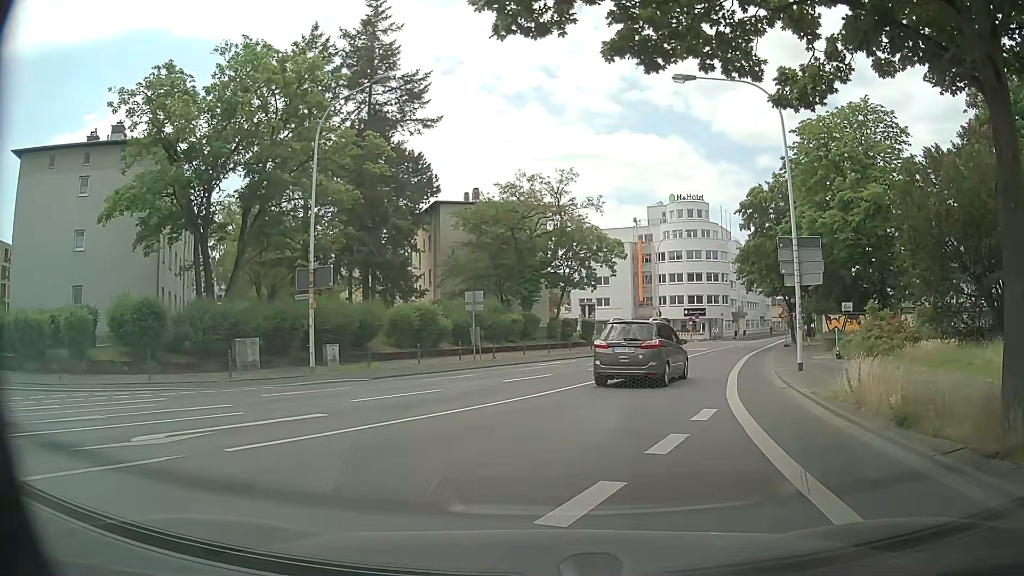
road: secondary_link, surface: asphalt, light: Day
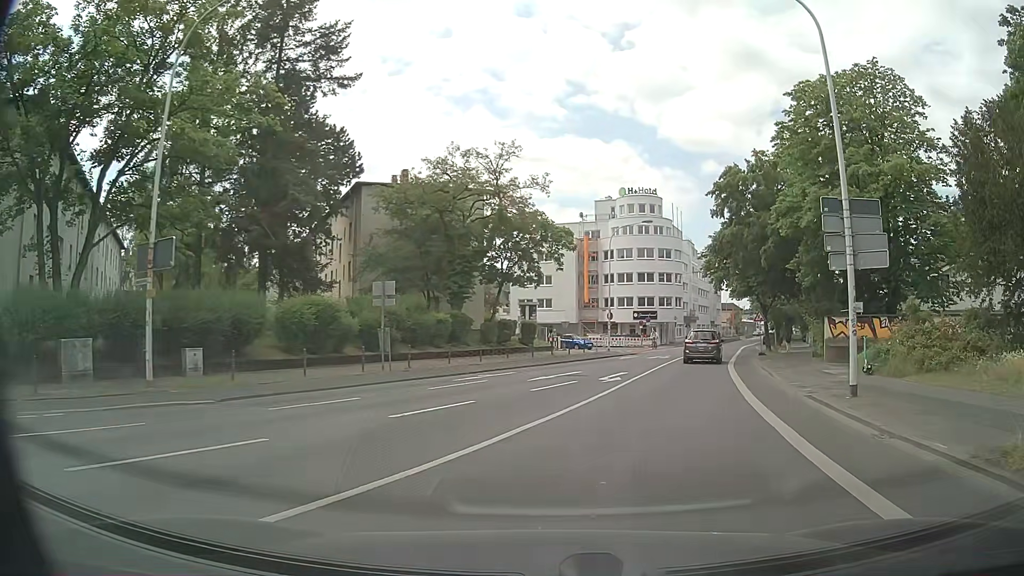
(+0.1, +7.8) m; +4°
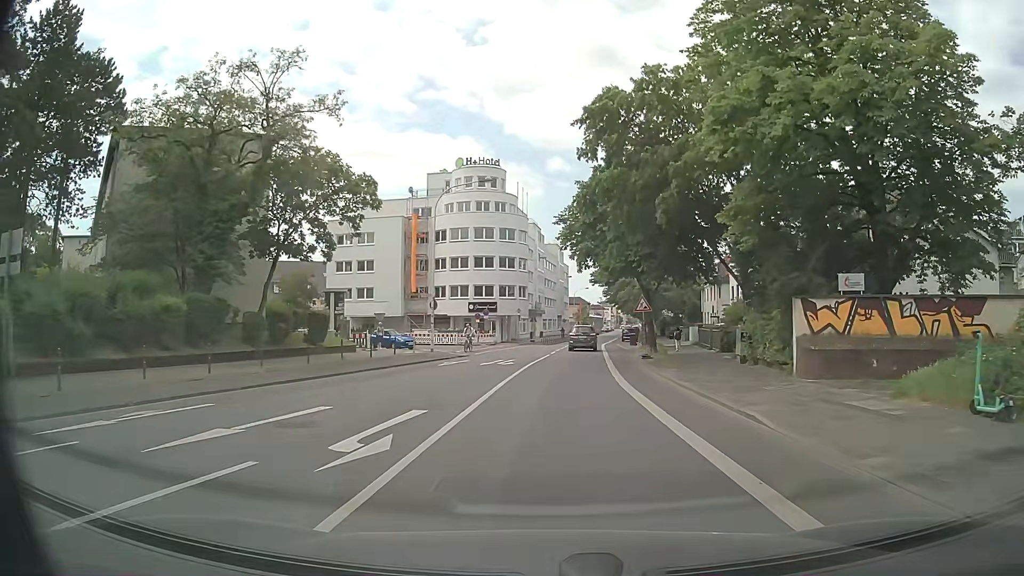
(+2.0, +13.1) m; +14°
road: secondary
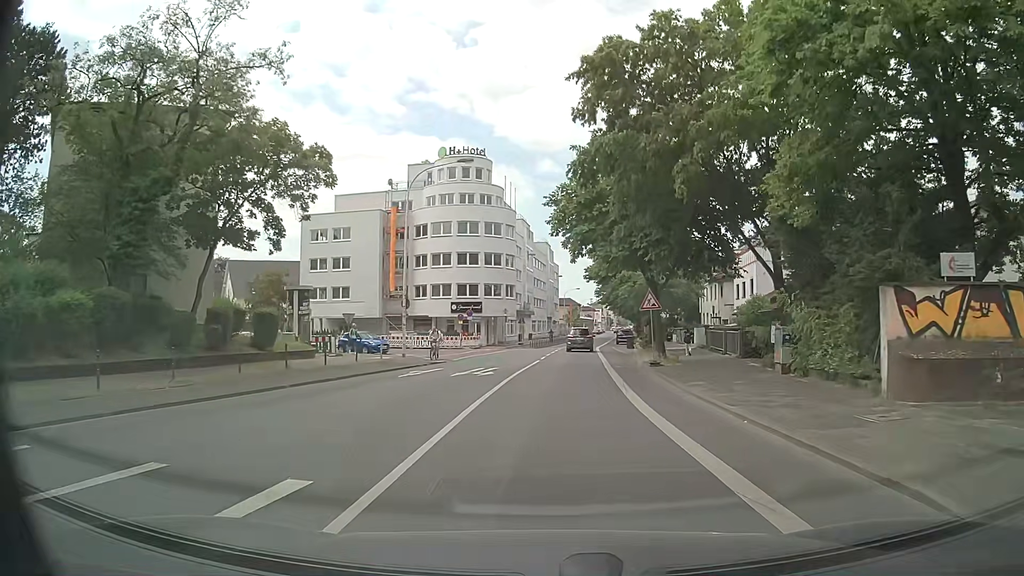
(+0.1, +5.3) m; +2°
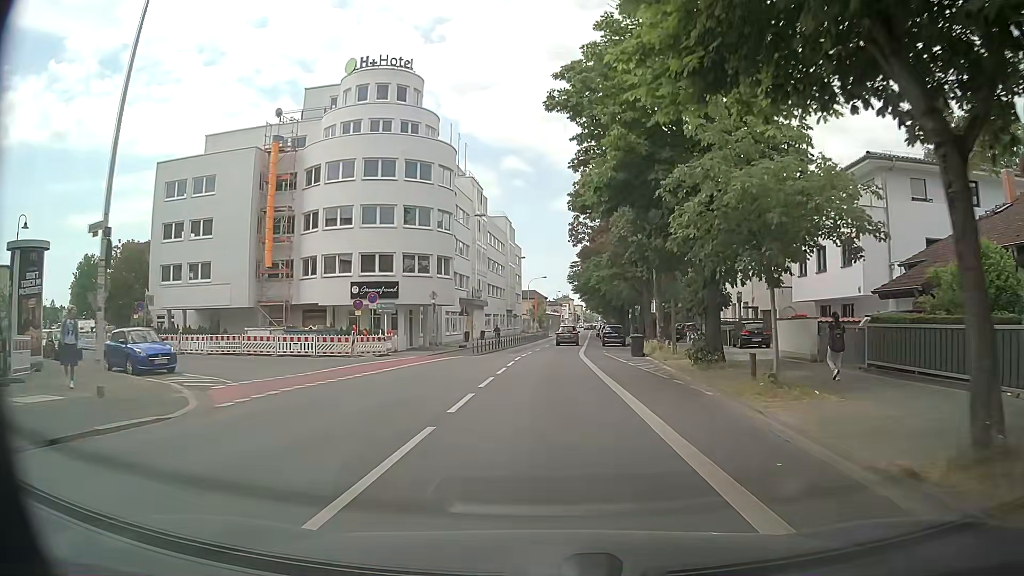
(+0.3, +23.1) m; +3°
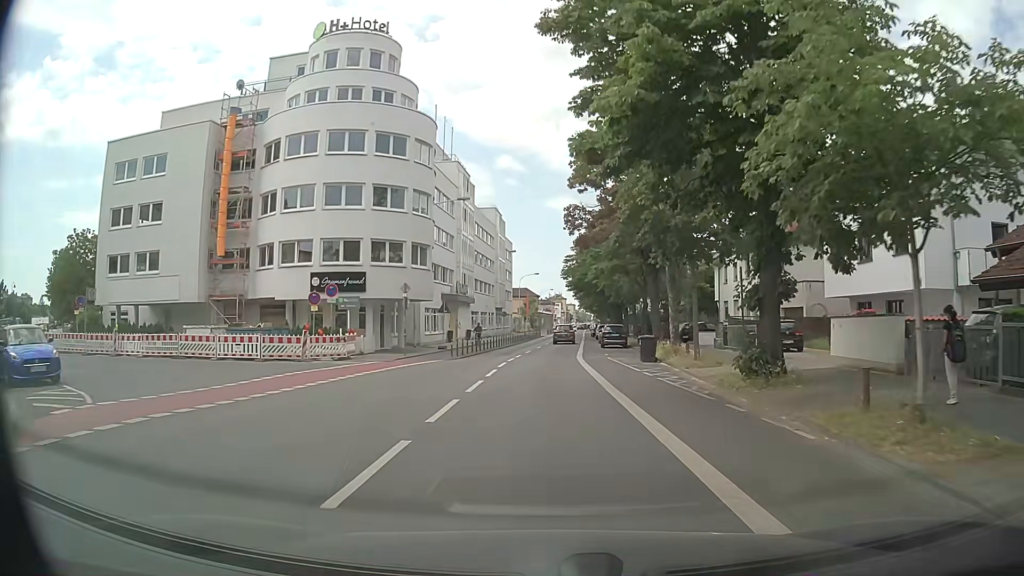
(-0.1, +5.9) m; +1°
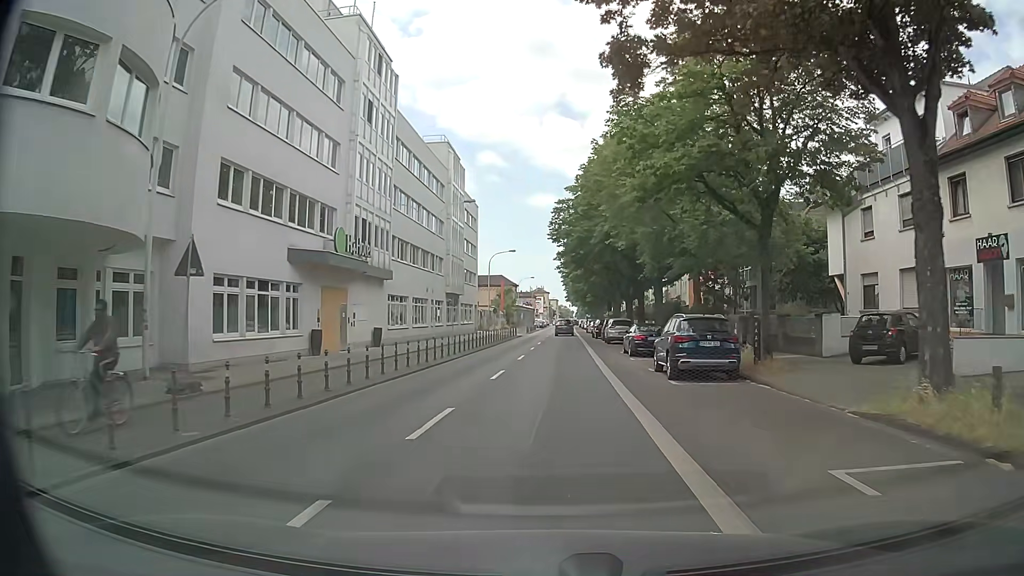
(0.0, +29.5) m; 0°
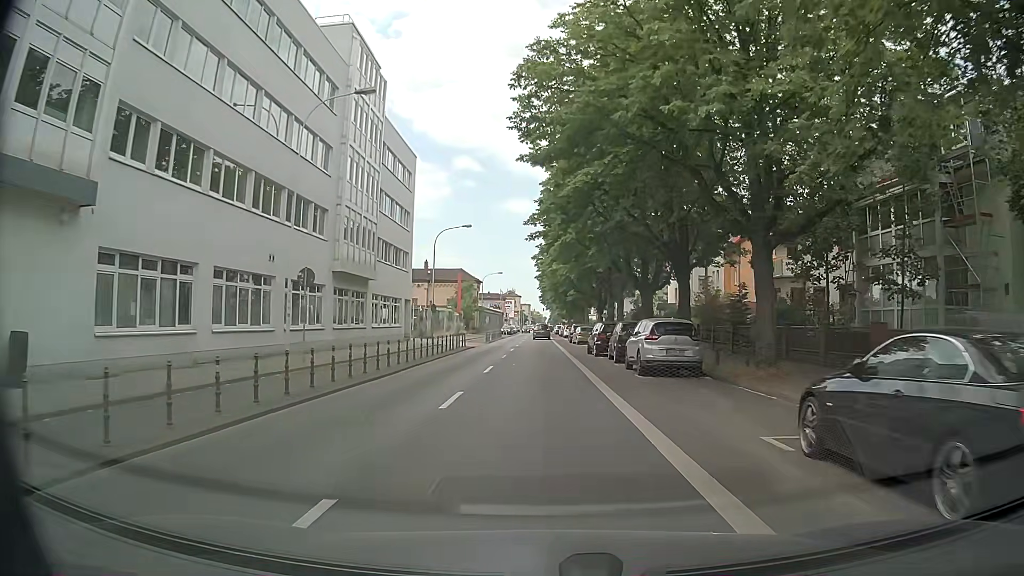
(+0.7, +24.1) m; +1°
(0, +10) (0, +20) (0, +30) (+1, +40) (+1, +50) (+1, +60) (+1, +70) (+2, +80) (+2, +90) (+2, +100) m
